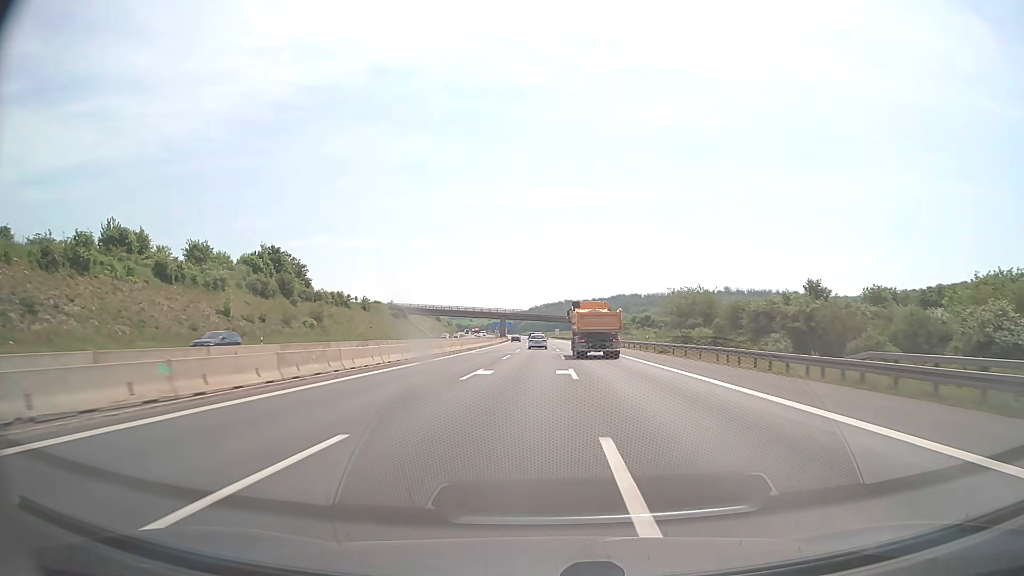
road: motorway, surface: asphalt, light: Day
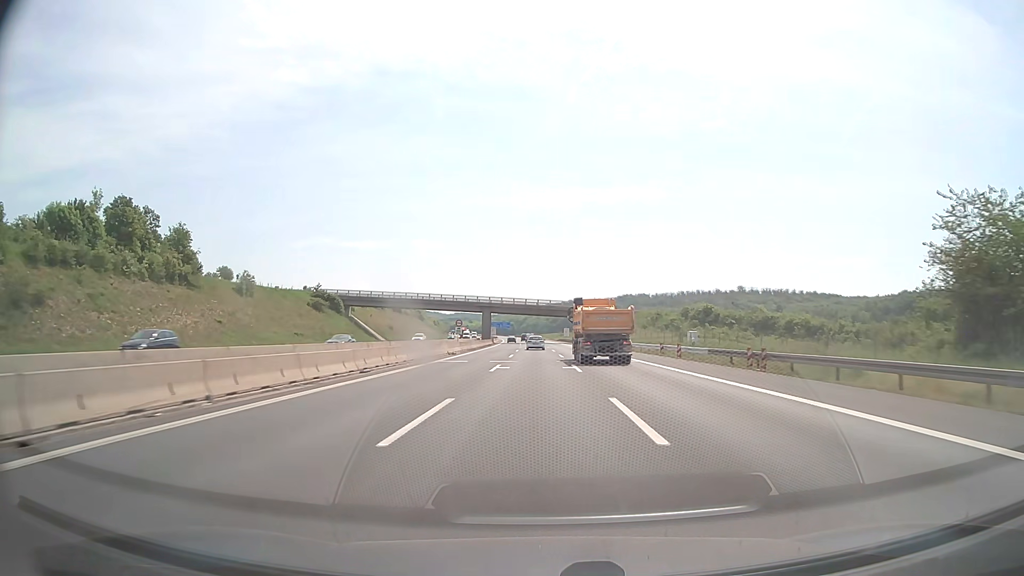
(-0.2, +65.7) m; 0°
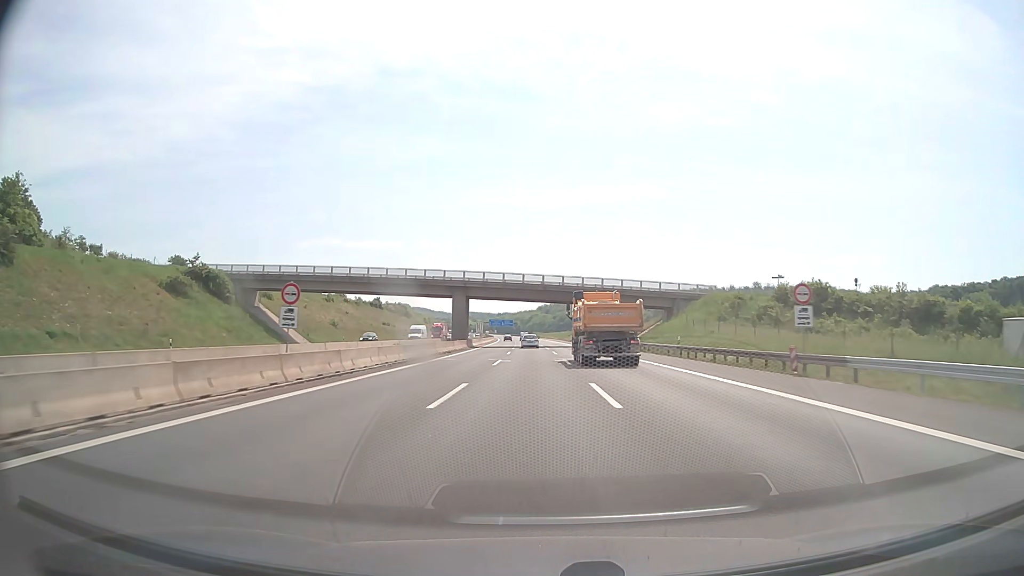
(-0.1, +49.3) m; 0°
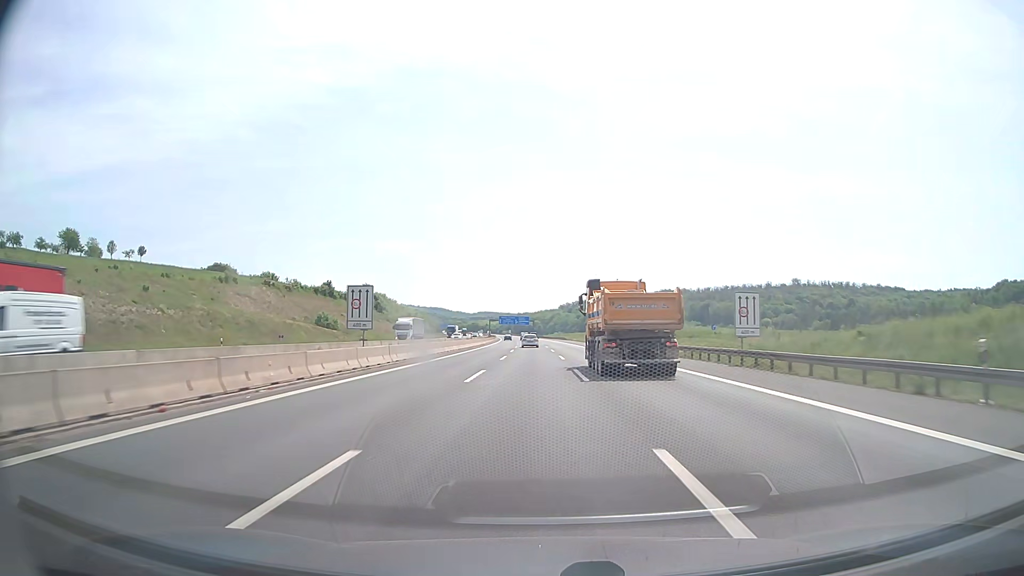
(-1.3, +82.4) m; -2°
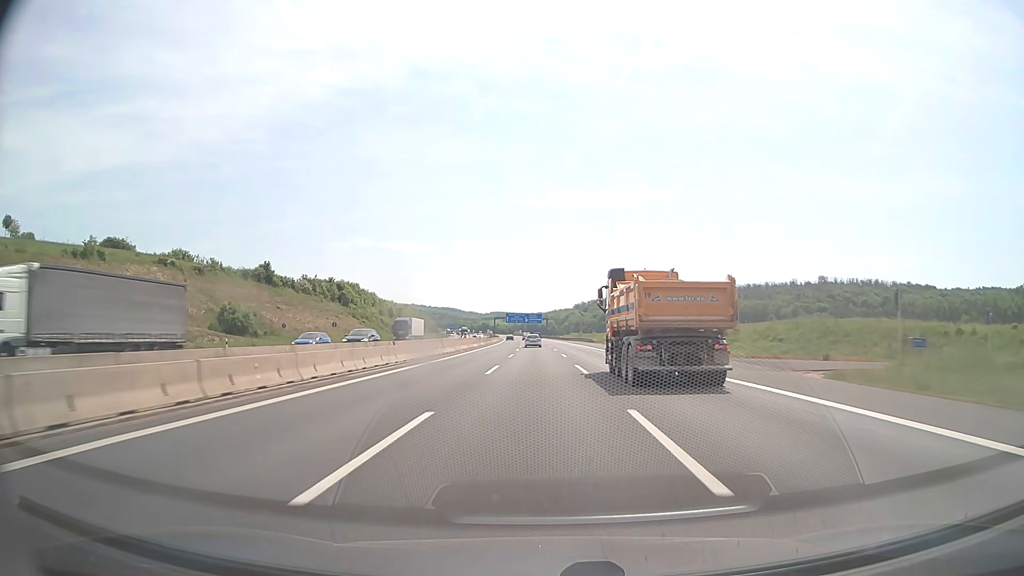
(-0.5, +49.6) m; -1°
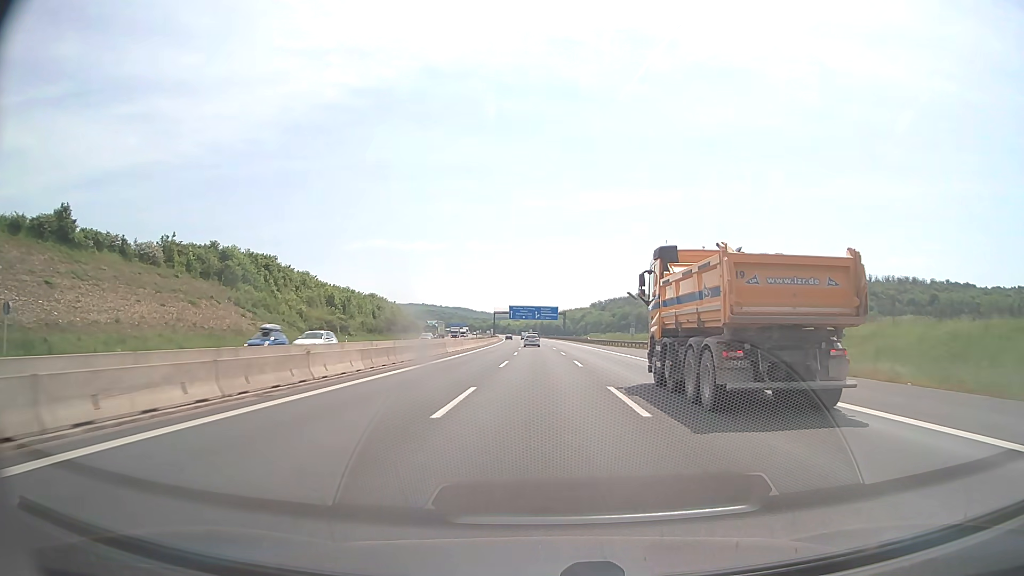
(-0.6, +65.8) m; -1°
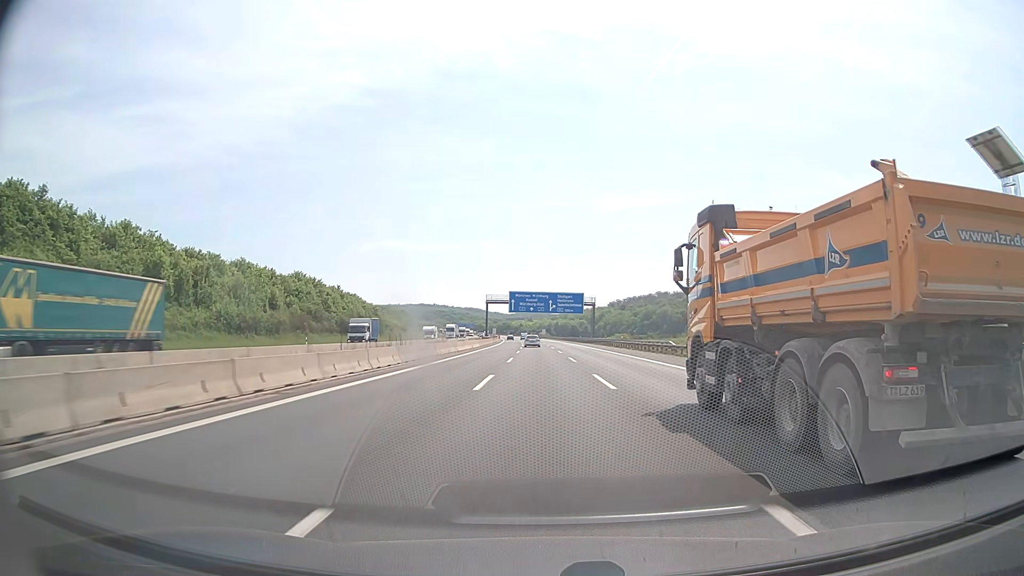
(-0.7, +65.7) m; -1°
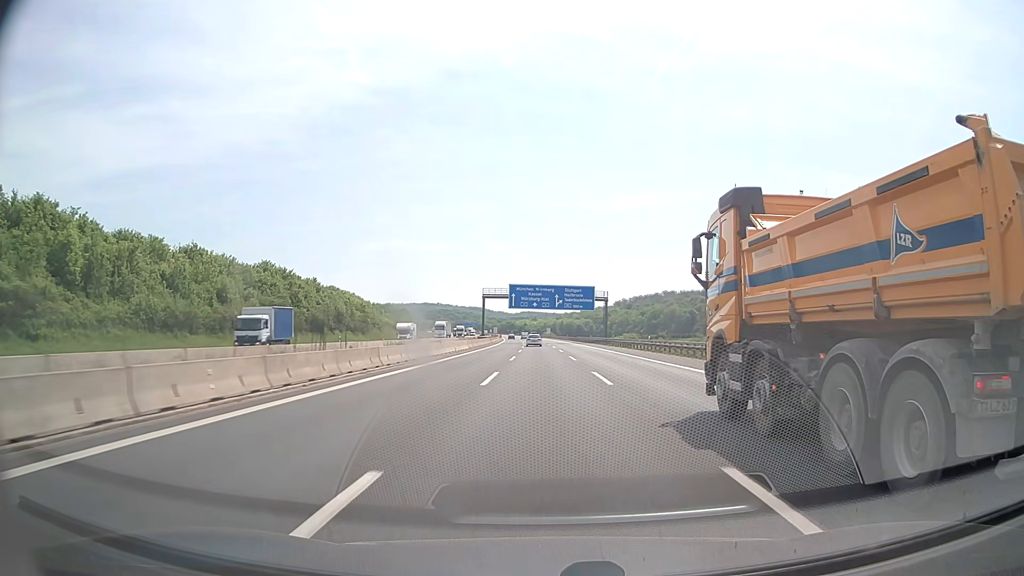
(-0.1, +16.4) m; 0°
(0, +10) (0, +20) (0, +30) (0, +40) (0, +50) (-1, +60) (-1, +70) (-1, +80) (-1, +90) (-1, +100) m
